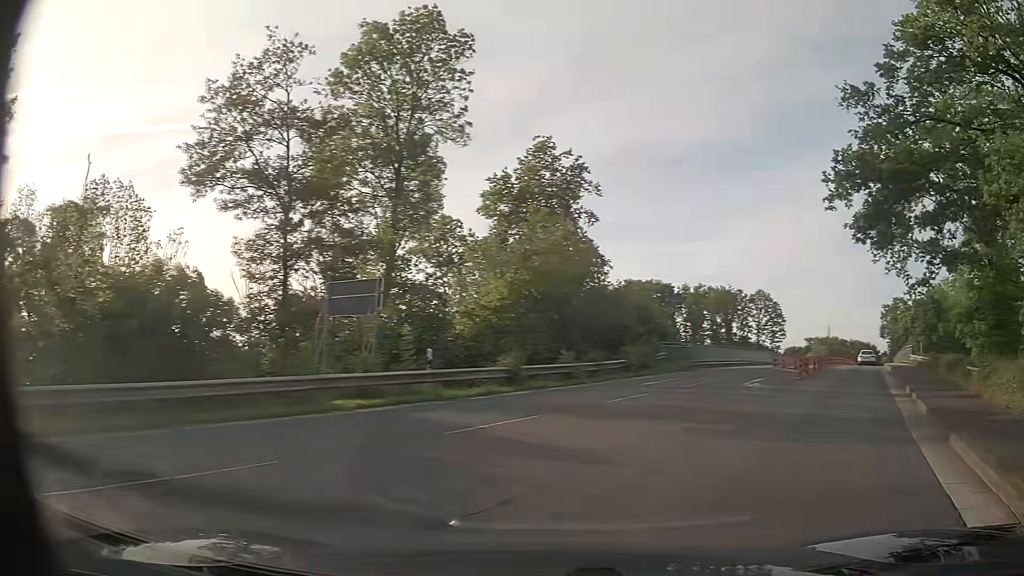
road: secondary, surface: asphalt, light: Day
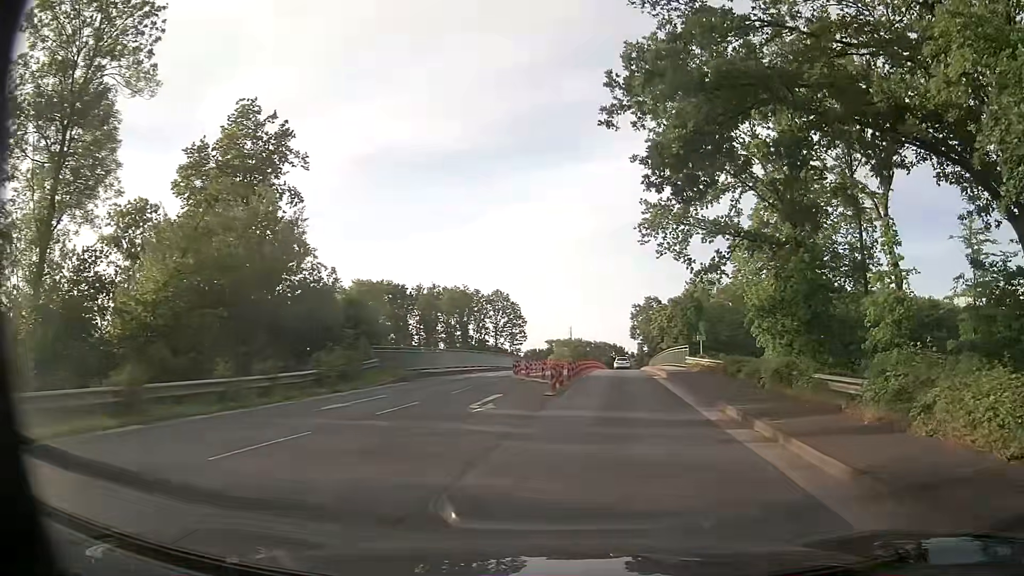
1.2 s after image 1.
(+2.1, +7.4) m; +24°
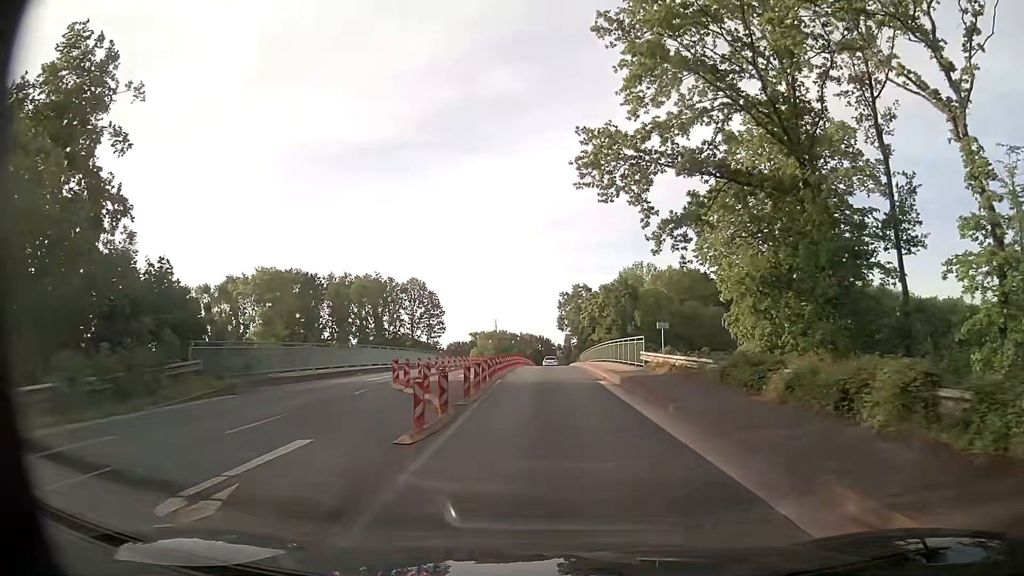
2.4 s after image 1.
(+0.9, +10.2) m; +7°
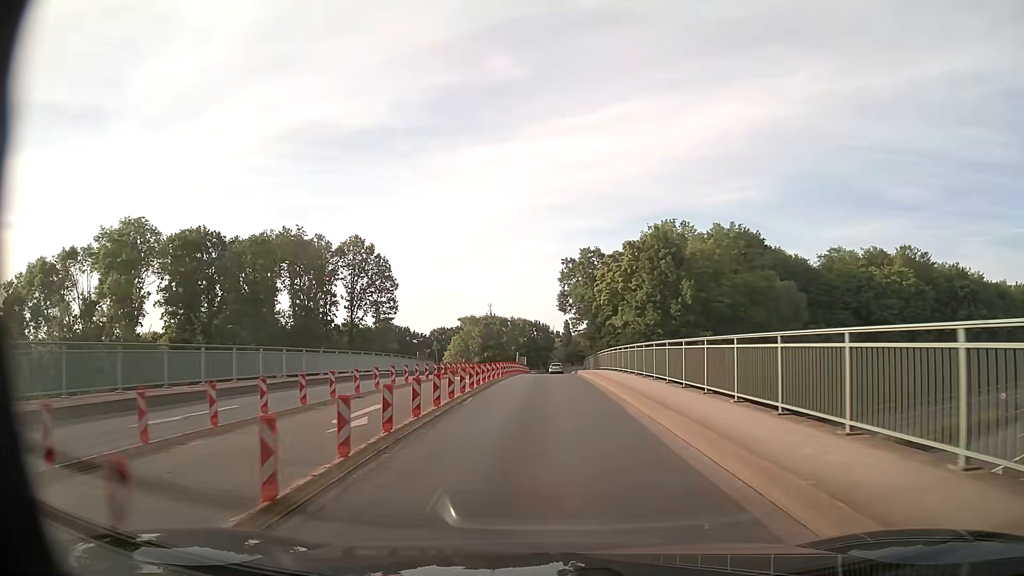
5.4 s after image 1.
(+0.3, +35.0) m; +1°
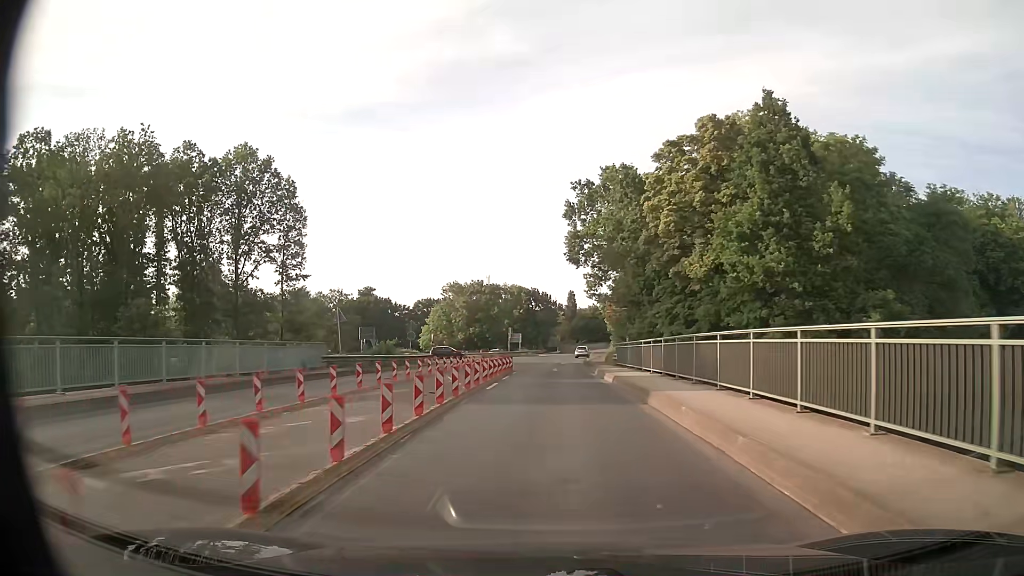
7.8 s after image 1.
(-0.1, +31.2) m; 0°
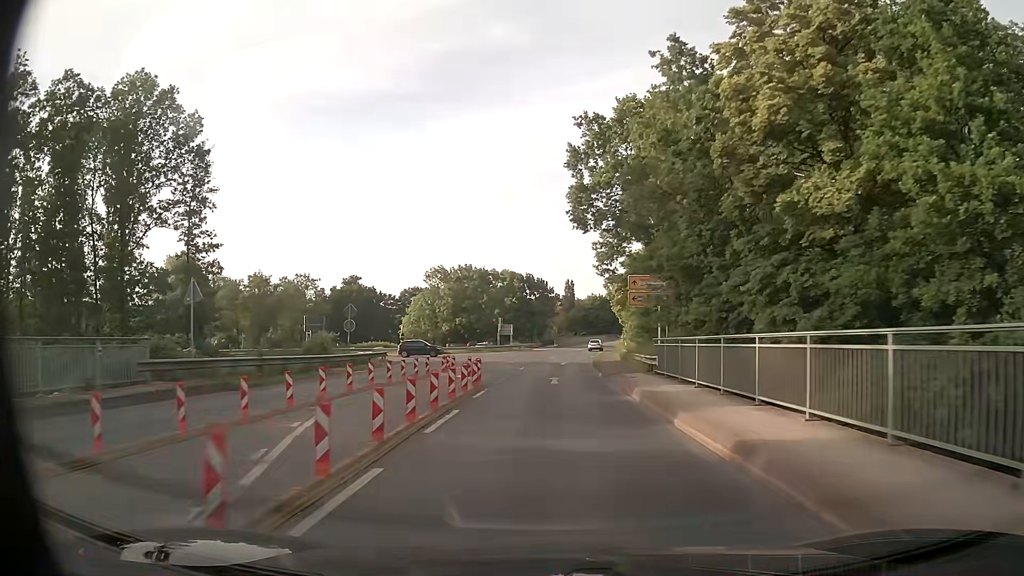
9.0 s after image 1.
(+0.1, +14.9) m; 0°
(0, +10) (0, +20) (0, +30) (+1, +40) (+1, +50) (+2, +60) (+3, +70) (+4, +80) (+6, +90) (+7, +100) m
